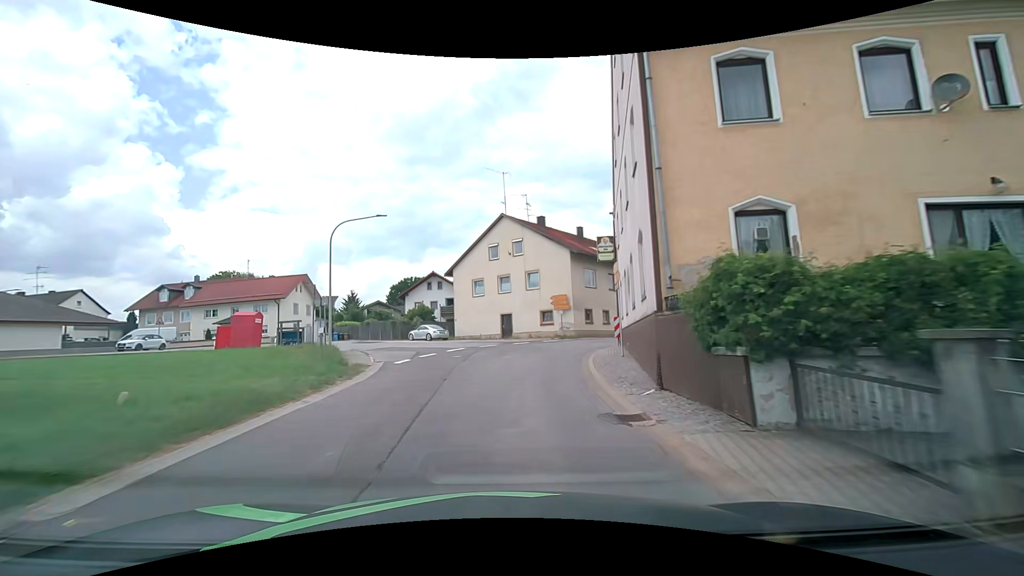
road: tertiary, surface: asphalt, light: Day
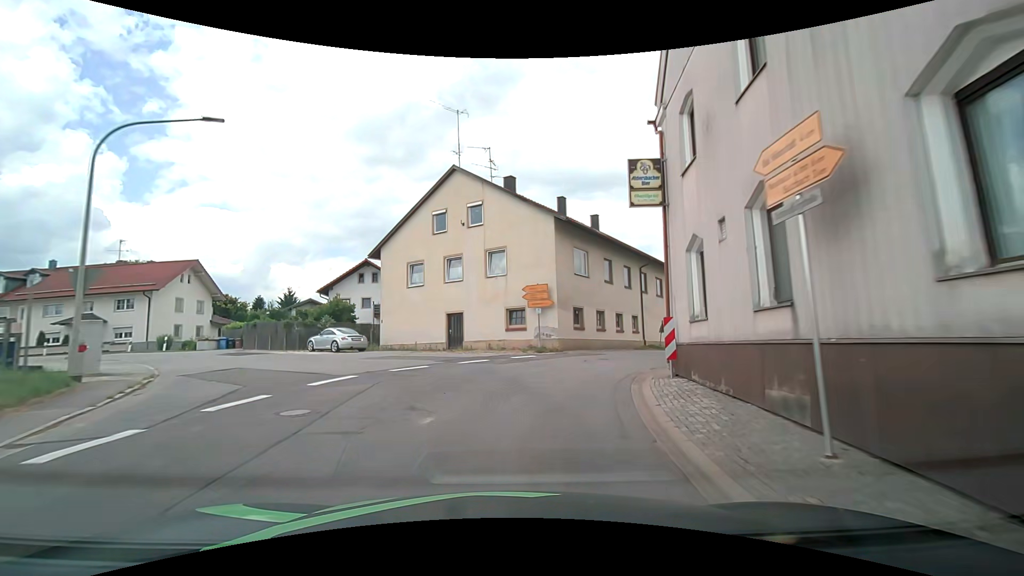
(+0.3, +12.8) m; +3°
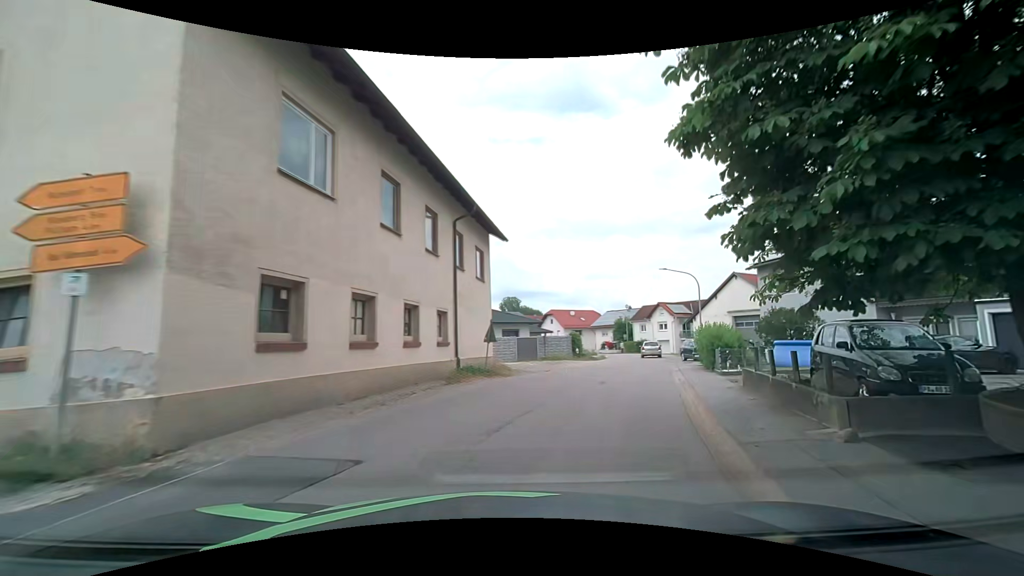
(+3.0, +16.7) m; +24°
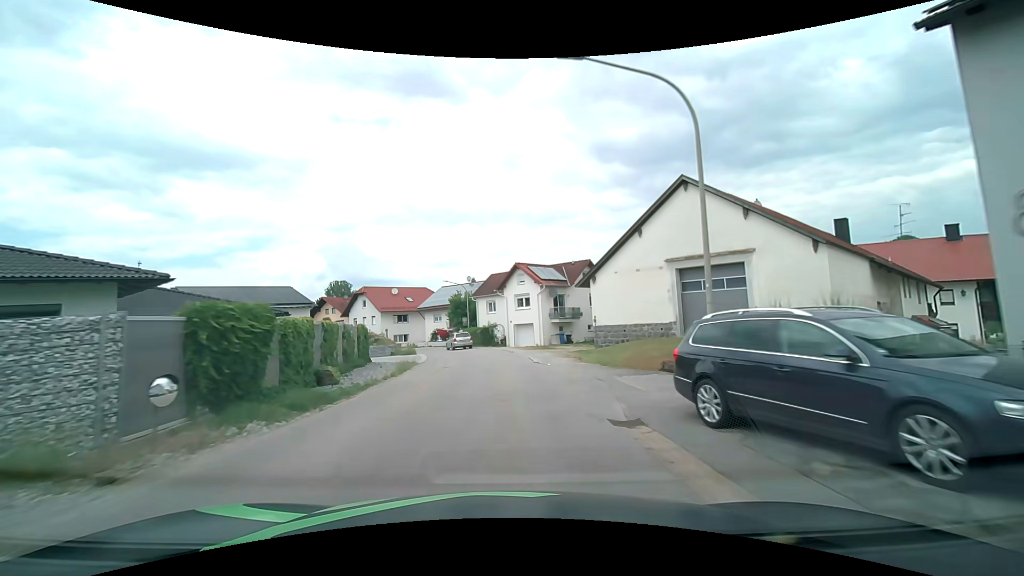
(+7.9, +30.7) m; +18°
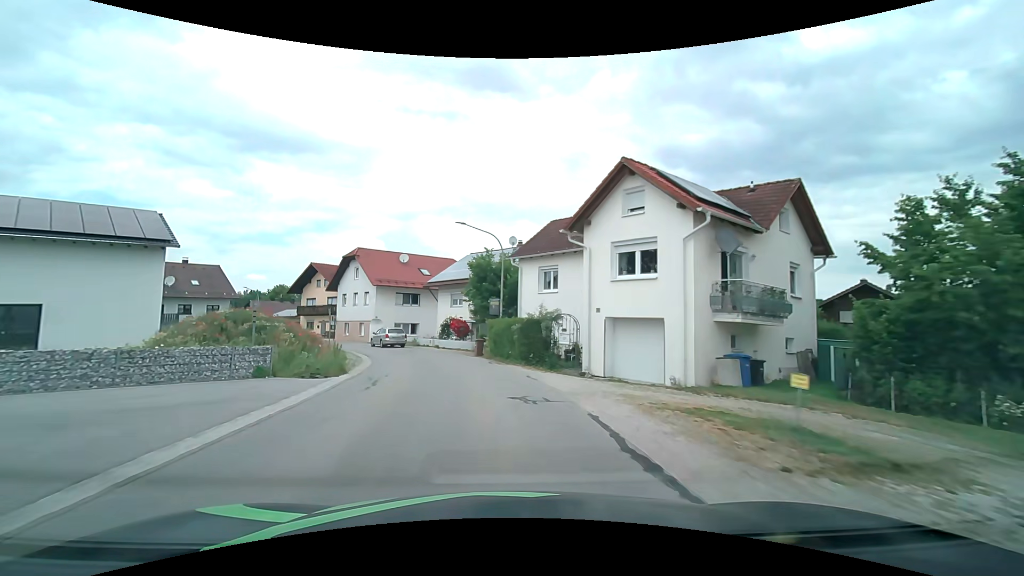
(-0.9, +27.7) m; -5°
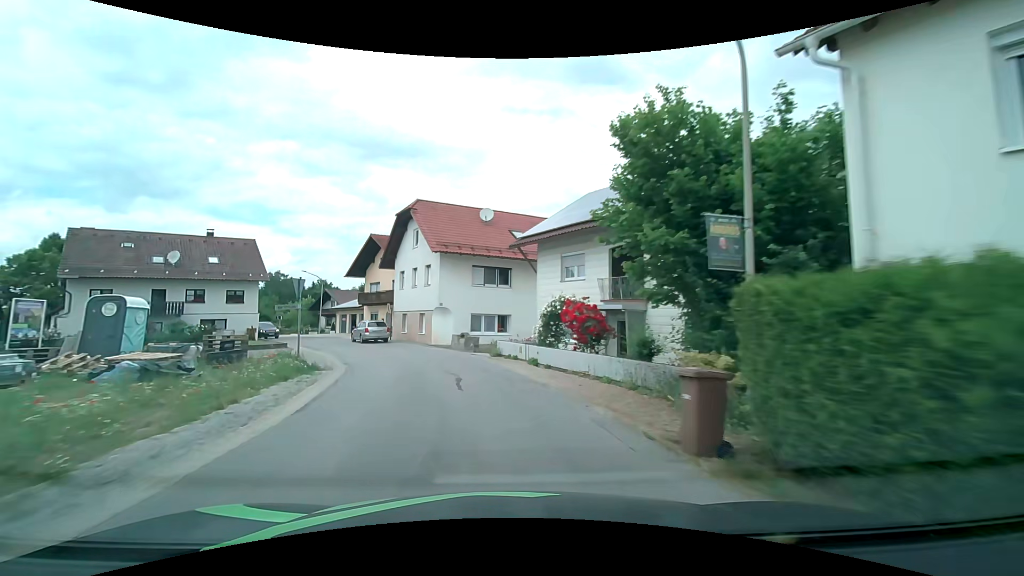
(-2.2, +20.4) m; -13°
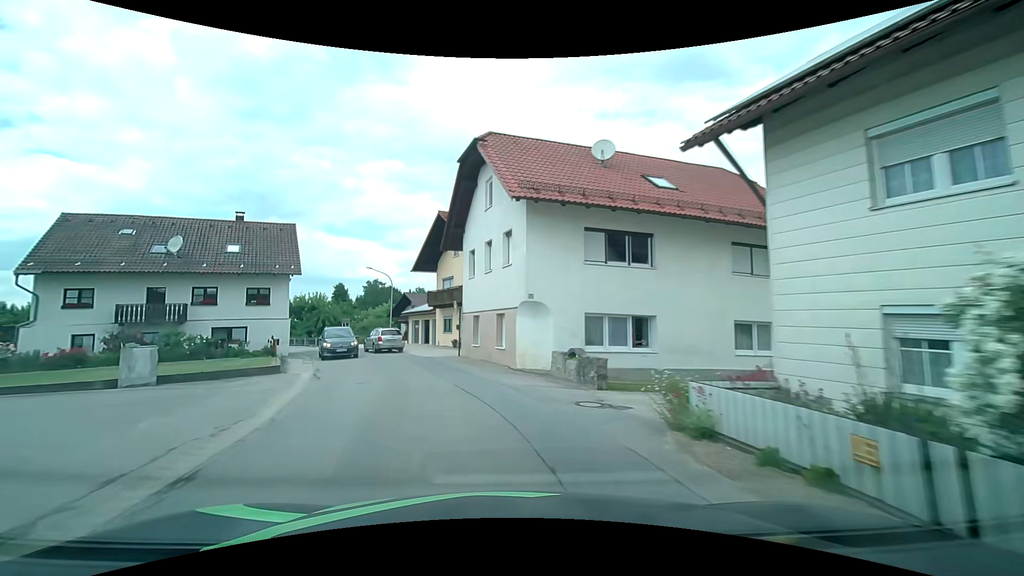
(-1.2, +13.8) m; -11°
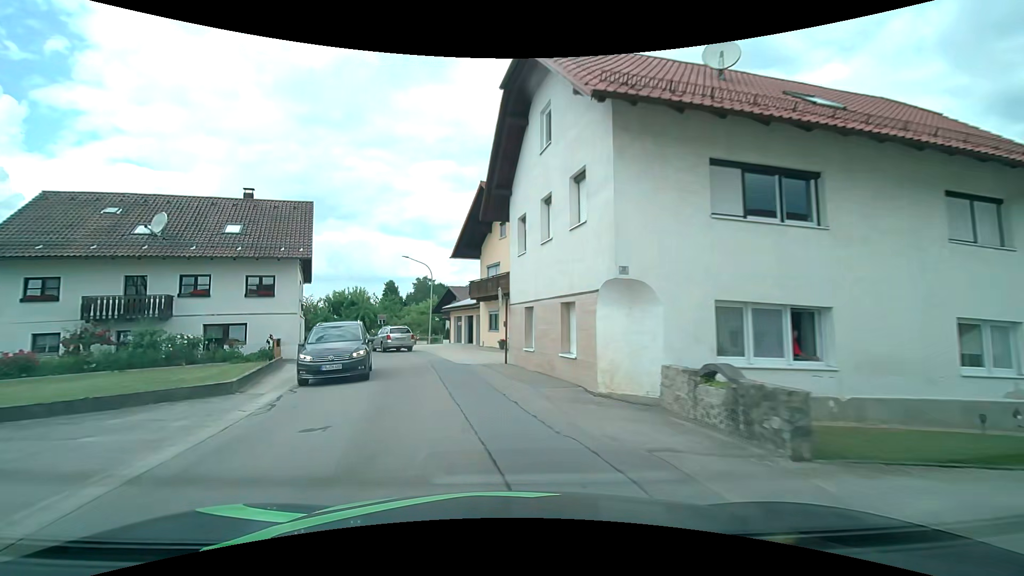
(-0.3, +6.8) m; -6°
